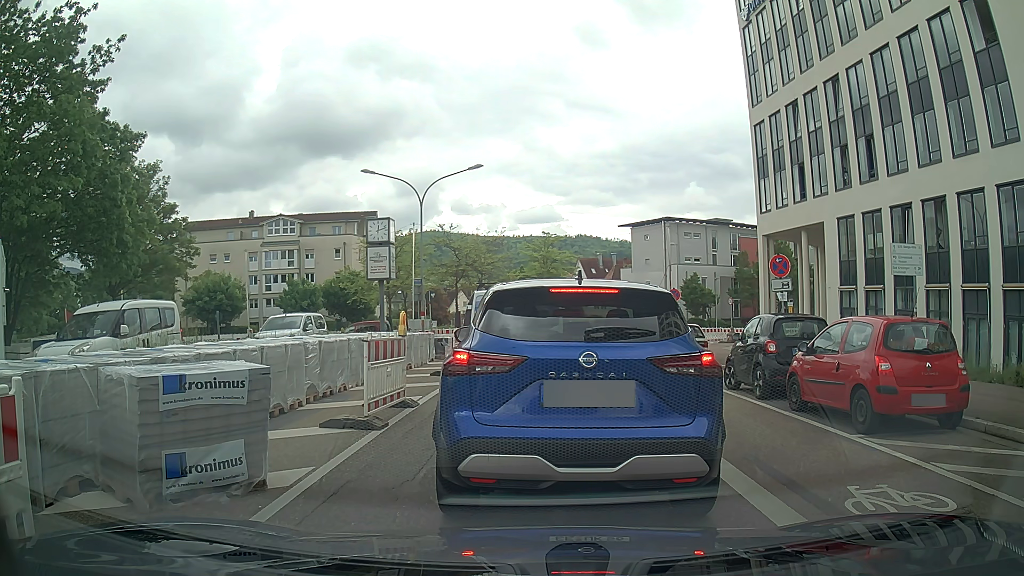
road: tertiary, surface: asphalt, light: Day
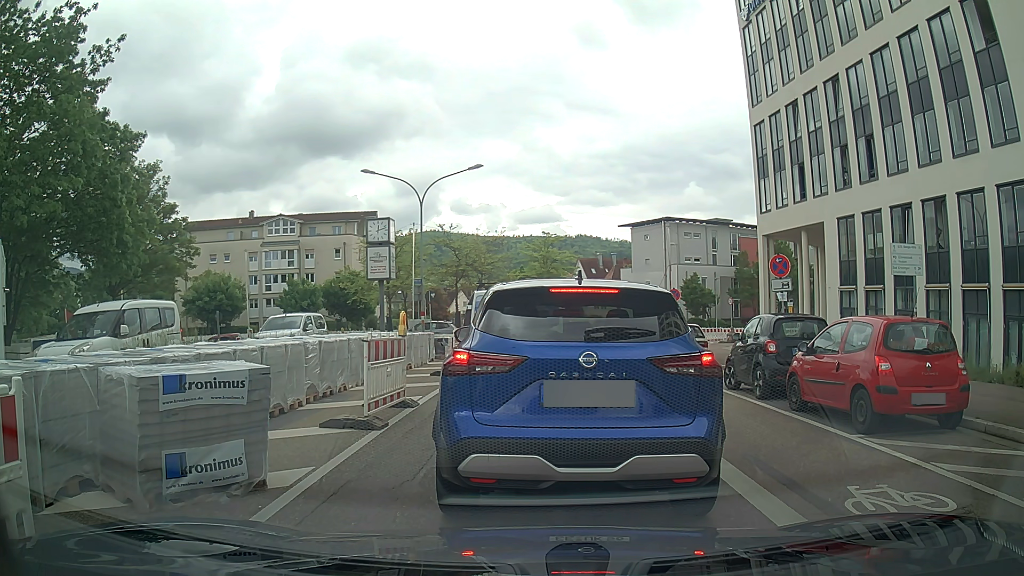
(0.0, 0.0) m; 0°
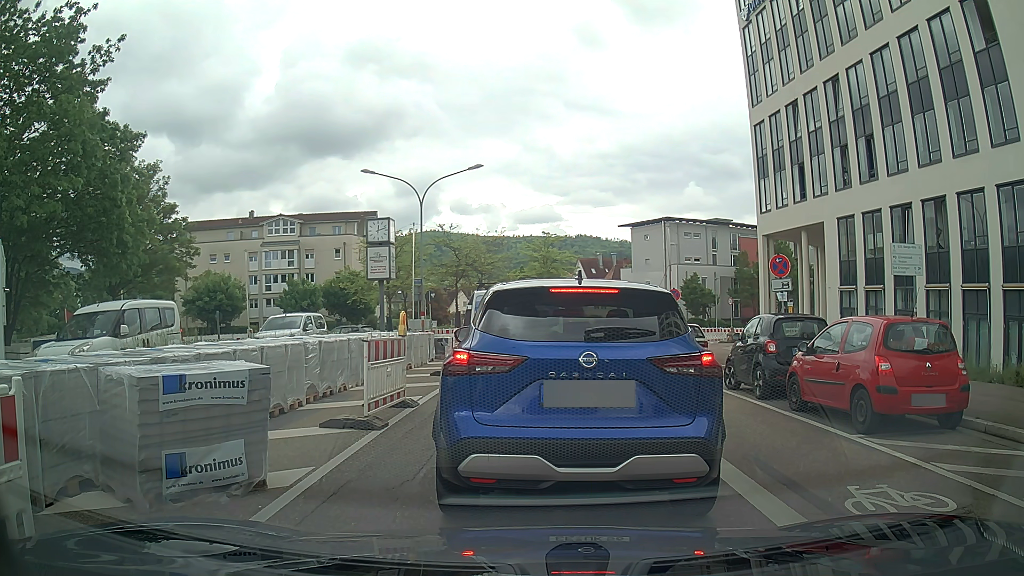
(0.0, 0.0) m; 0°
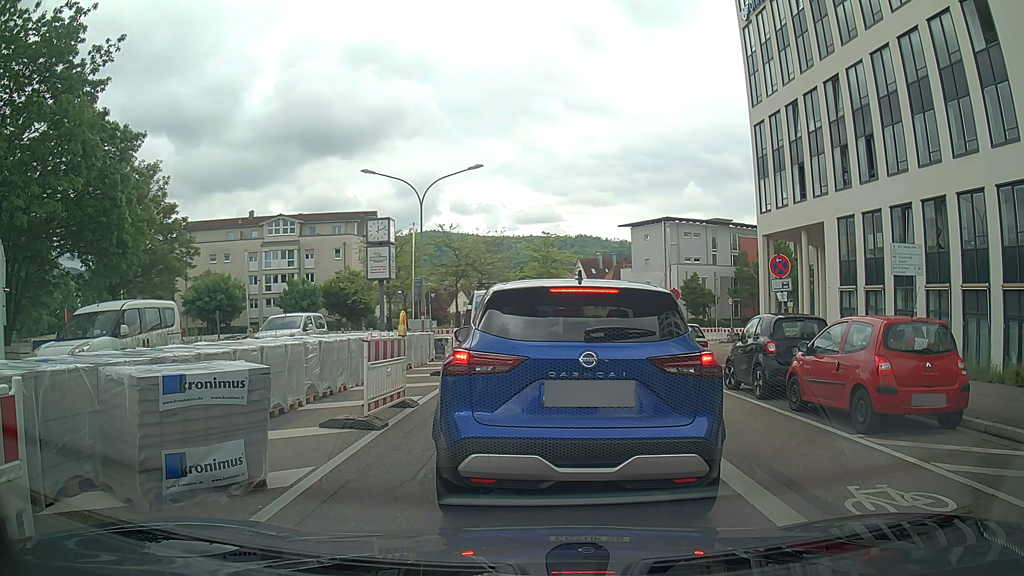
(0.0, 0.0) m; 0°
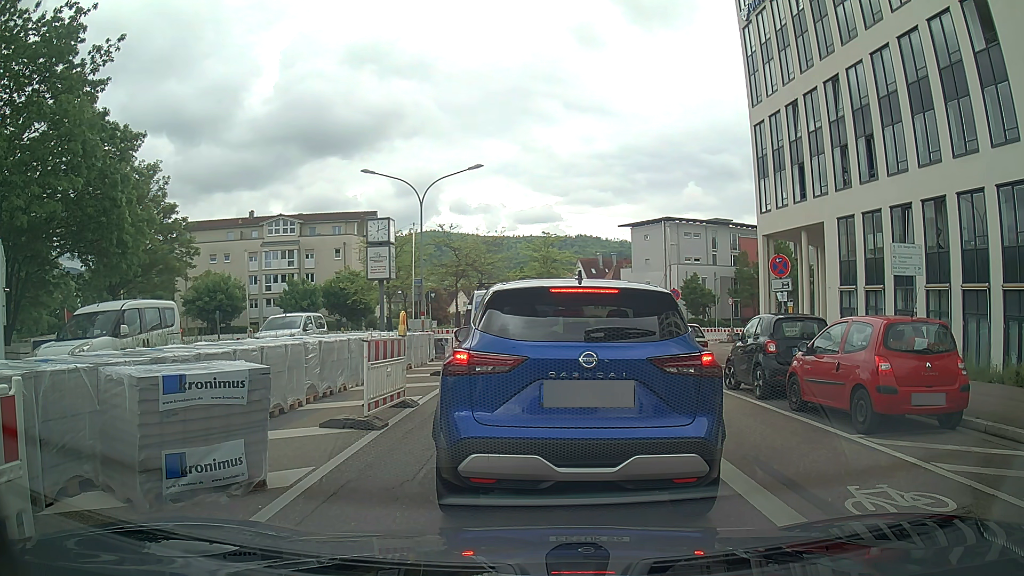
(0.0, 0.0) m; 0°
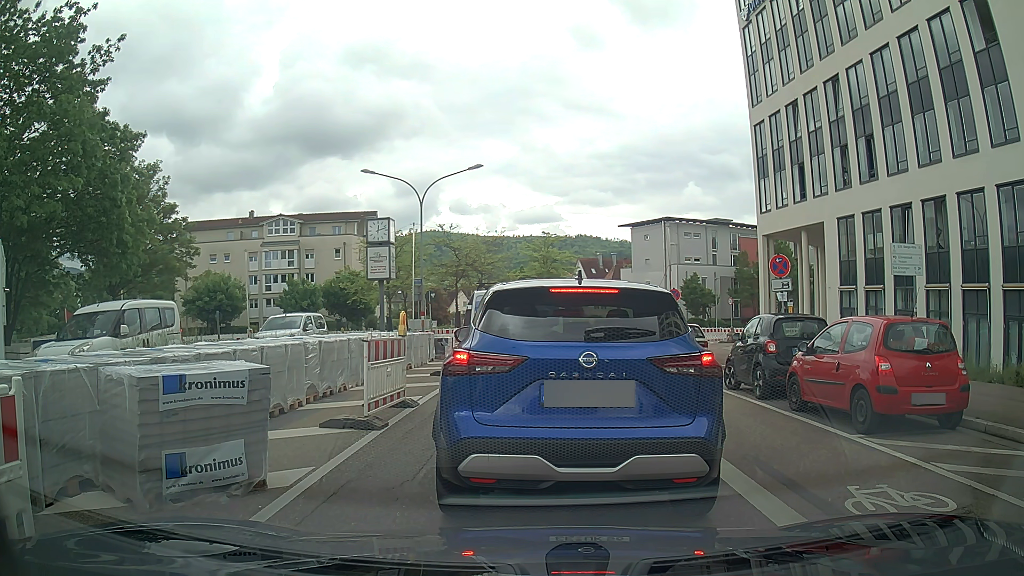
(0.0, 0.0) m; 0°
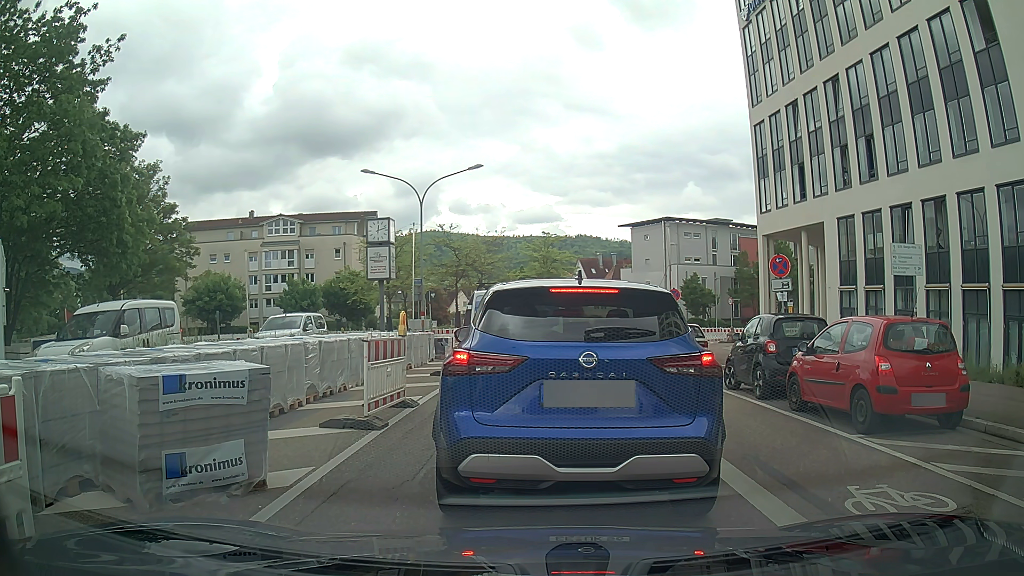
(0.0, 0.0) m; 0°
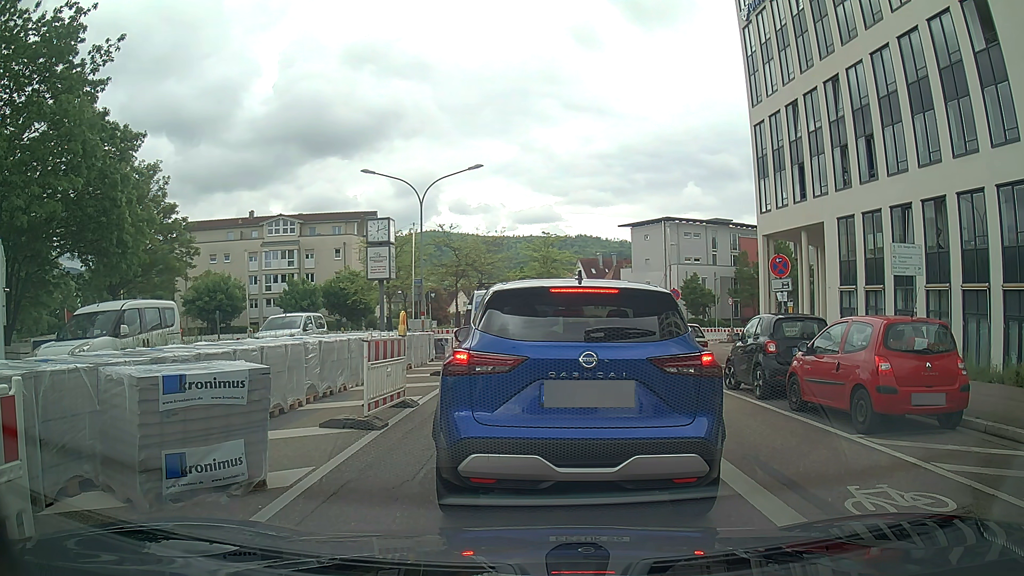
(0.0, 0.0) m; 0°
